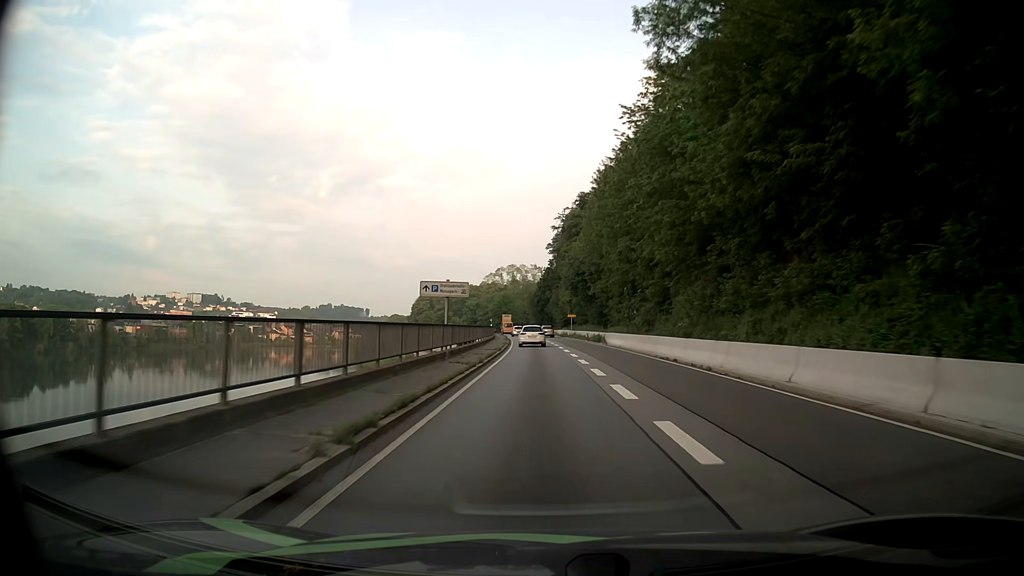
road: primary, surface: asphalt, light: Day
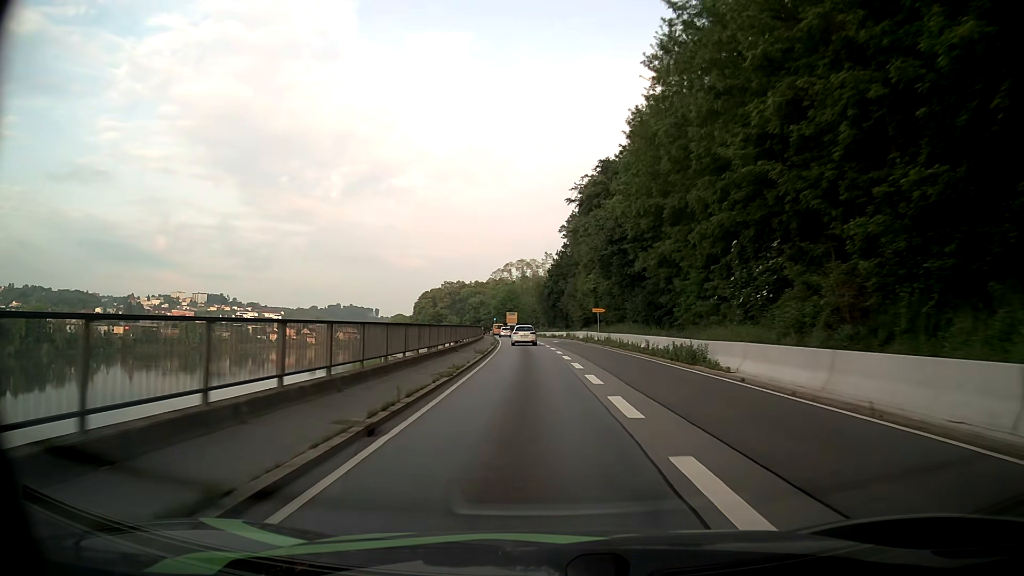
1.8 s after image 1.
(-0.2, +32.7) m; -1°
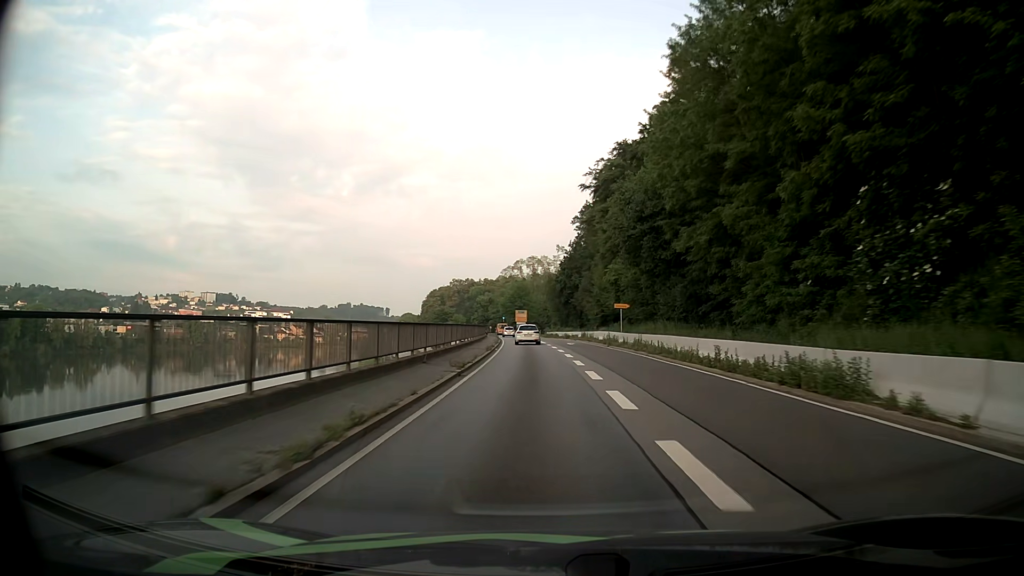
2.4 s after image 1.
(-0.1, +11.1) m; -1°
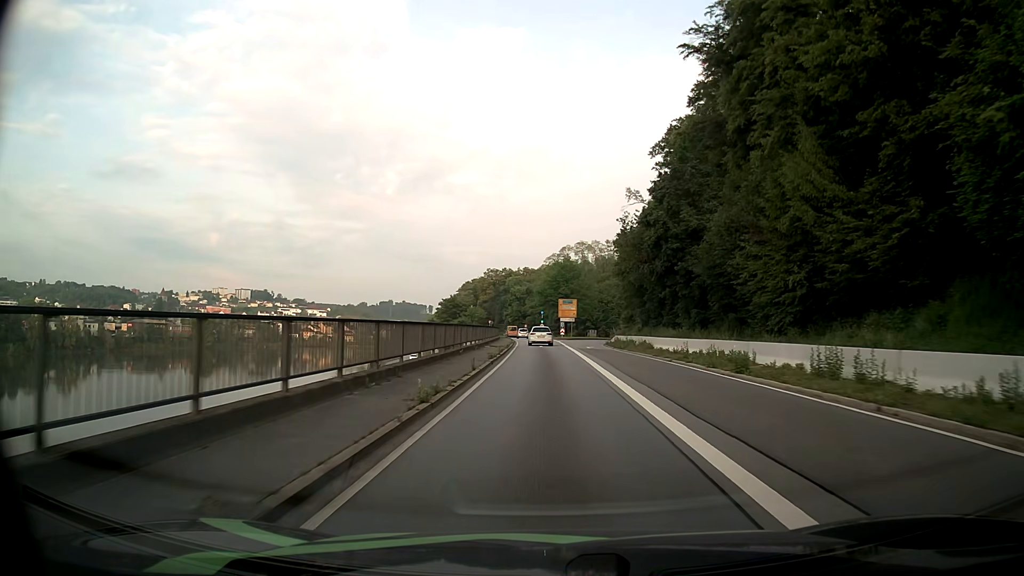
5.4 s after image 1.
(-2.0, +54.6) m; -4°
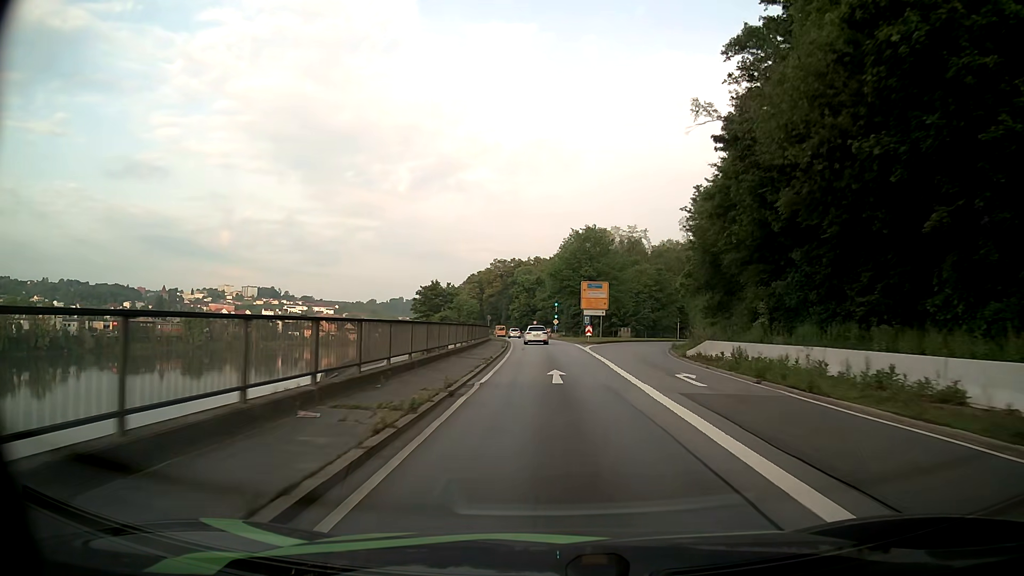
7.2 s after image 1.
(-0.4, +31.7) m; -1°
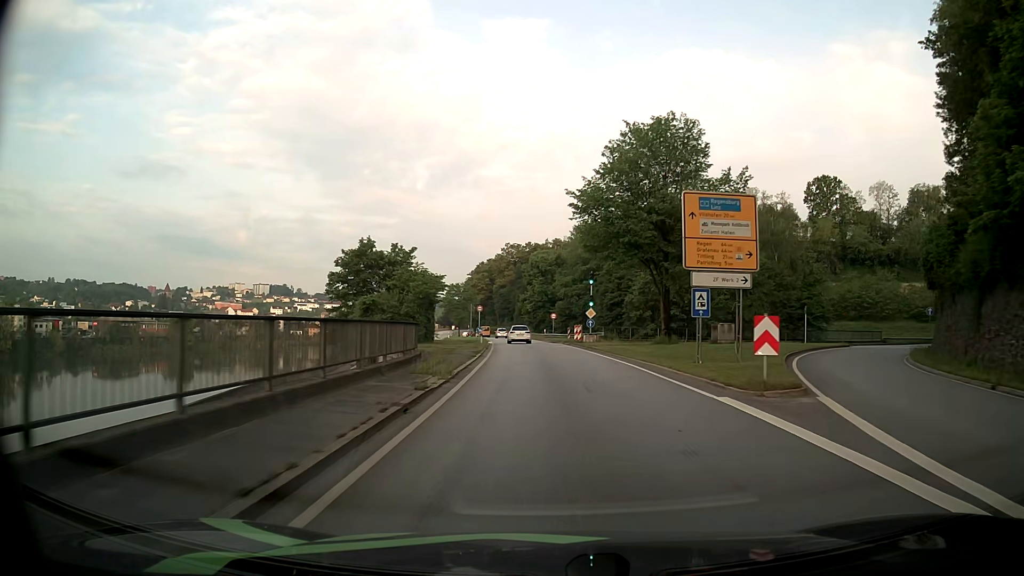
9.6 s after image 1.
(-0.6, +41.4) m; -2°
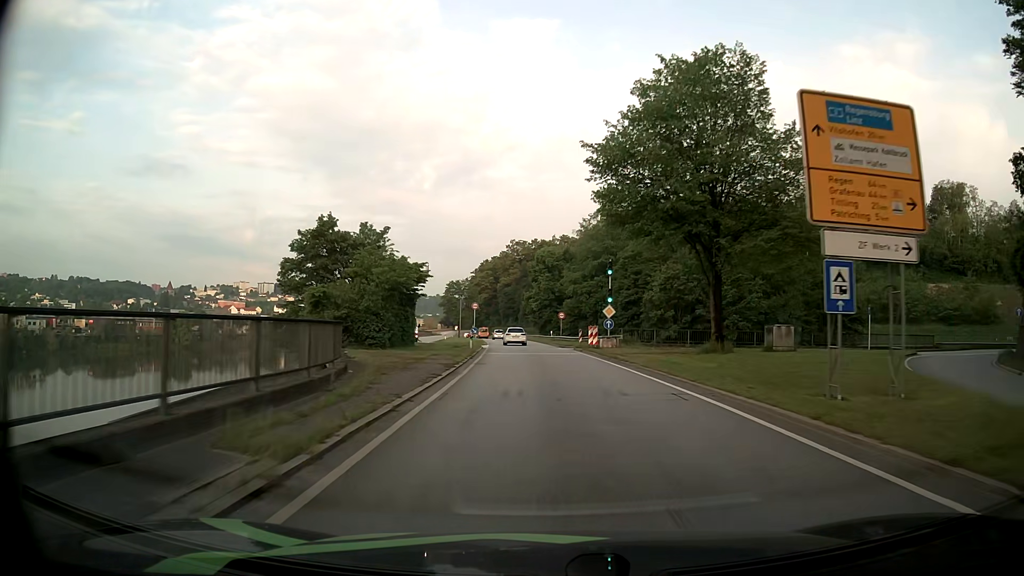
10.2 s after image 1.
(0.0, +10.3) m; -1°
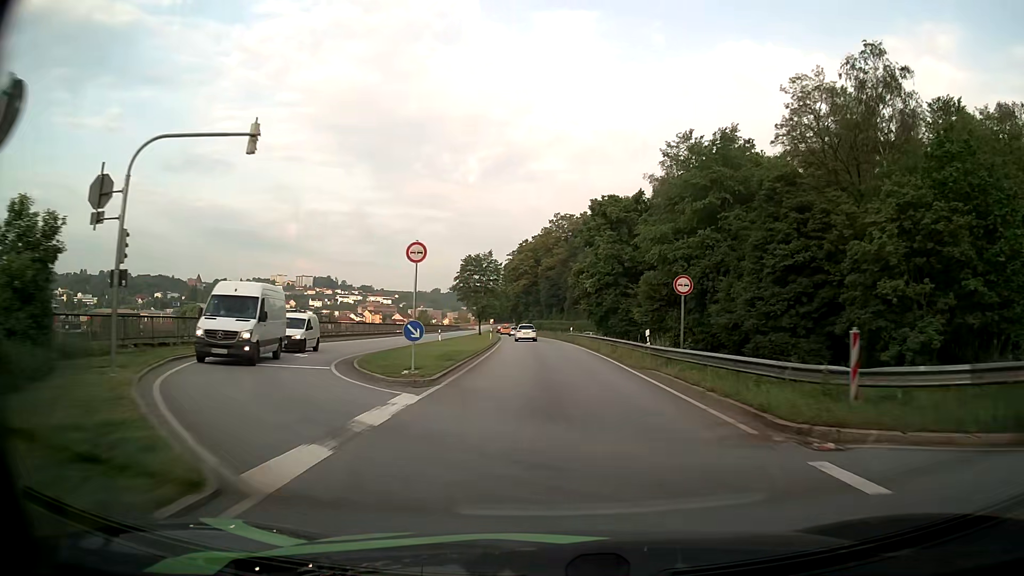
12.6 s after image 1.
(-1.4, +40.7) m; -4°
(0, +10) (0, +20) (-1, +30) (-1, +40) (-2, +50) (-3, +60) (-3, +70) (-4, +80) (-5, +90) (-6, +100) m
